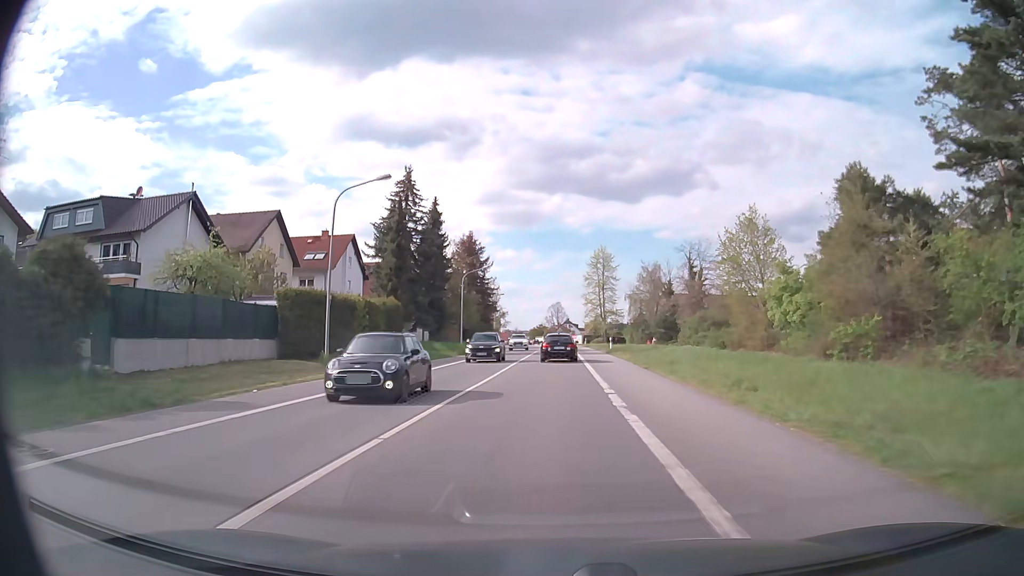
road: primary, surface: asphalt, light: Day
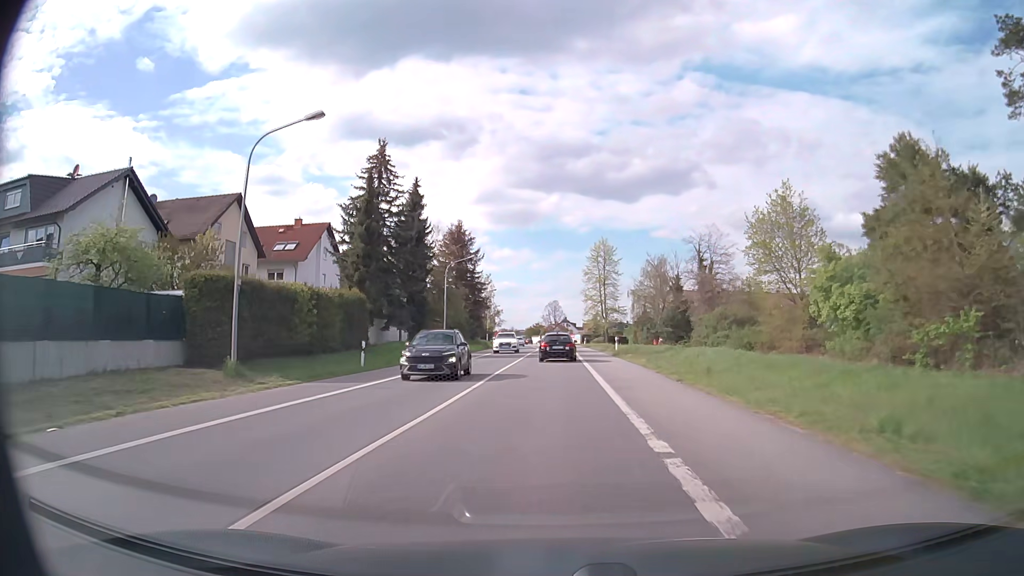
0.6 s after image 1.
(0.0, +8.2) m; 0°
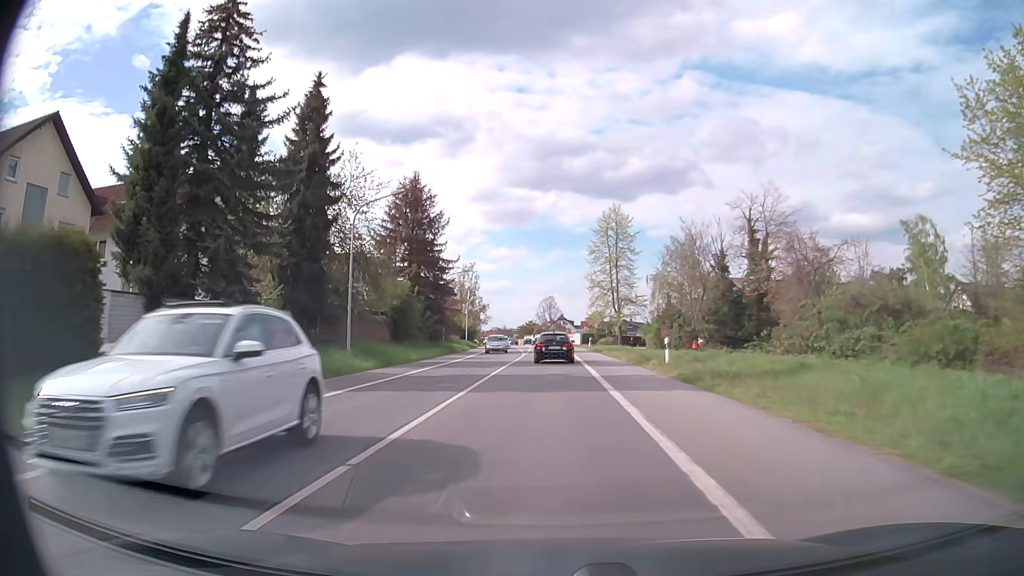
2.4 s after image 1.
(+0.1, +25.1) m; 0°
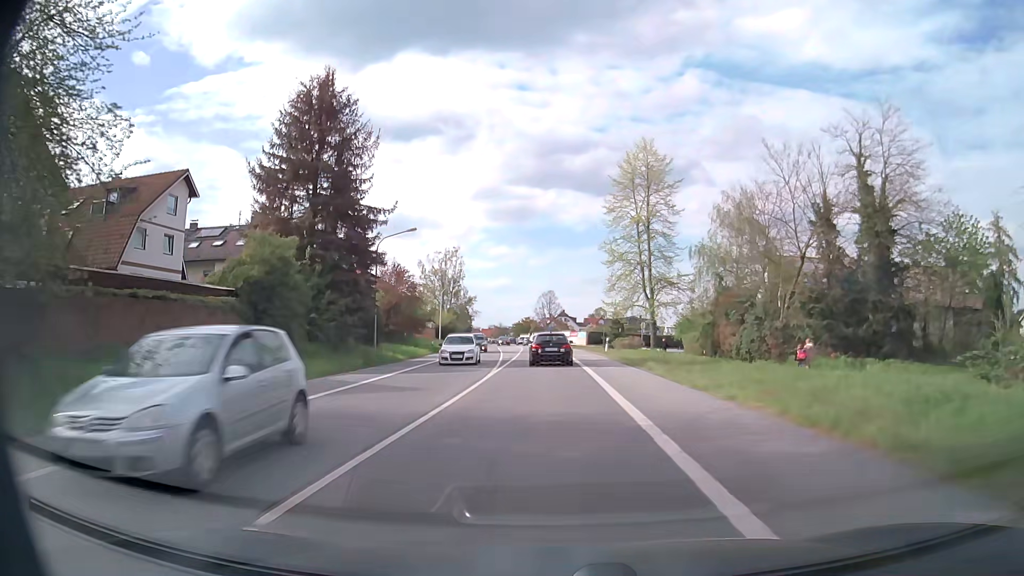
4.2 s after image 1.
(+0.1, +24.5) m; 0°
(0, +10) (0, +20) (0, +30) (0, +40) (-1, +50) (-1, +60) (-1, +70) (-2, +80) (-3, +90) (-4, +100) m
